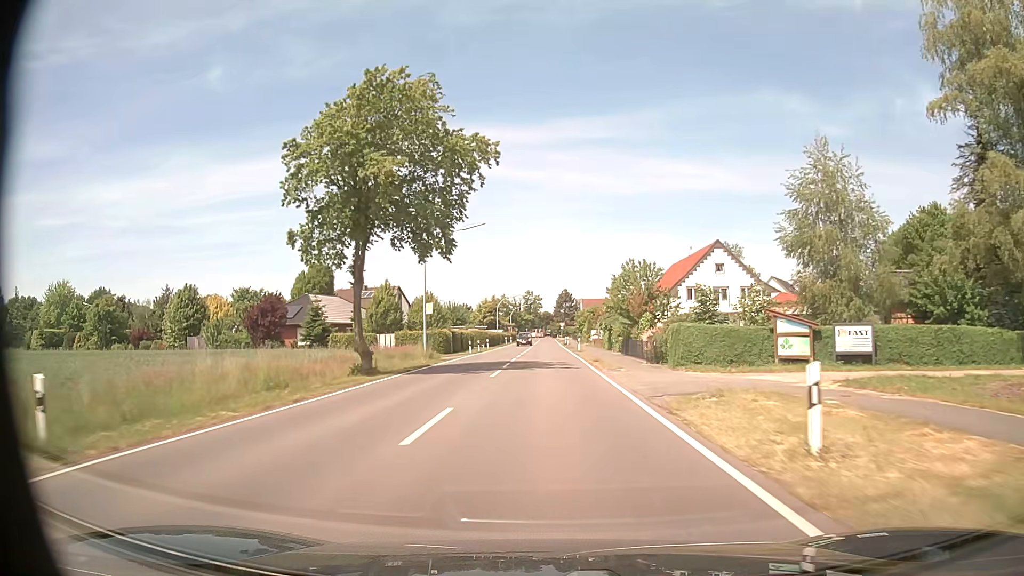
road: tertiary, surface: asphalt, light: Day
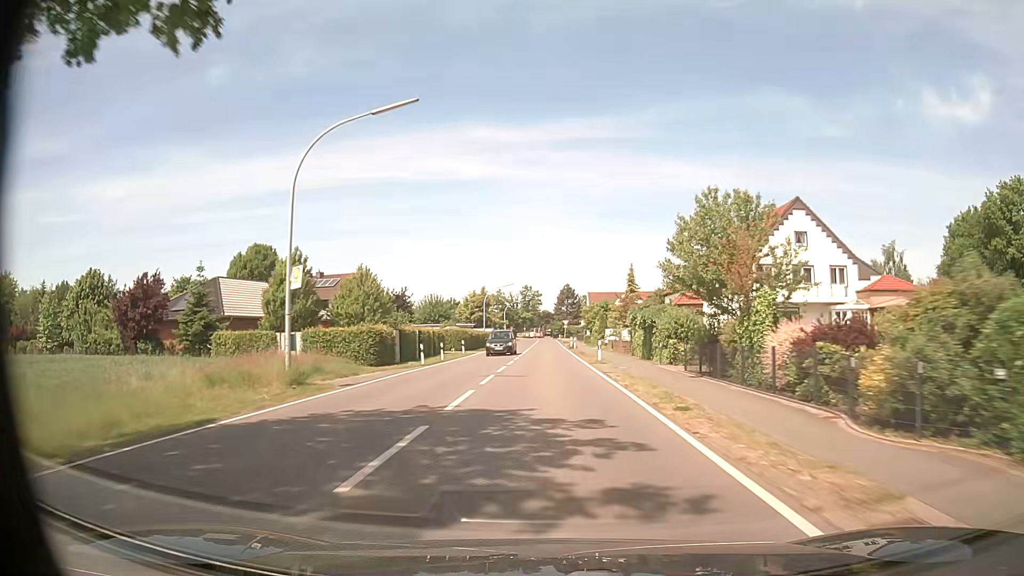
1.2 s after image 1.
(0.0, +21.8) m; 0°
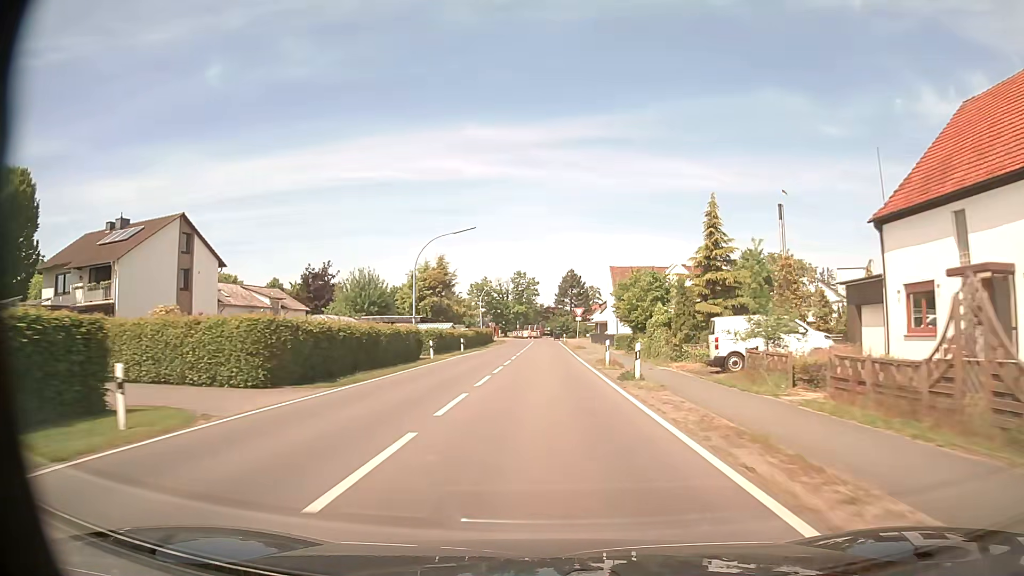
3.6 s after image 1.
(0.0, +43.6) m; 0°
(0, +10) (0, +20) (0, +30) (0, +40) (0, +50) (0, +60) (0, +70) (0, +80) (0, +90) (0, +100) m
